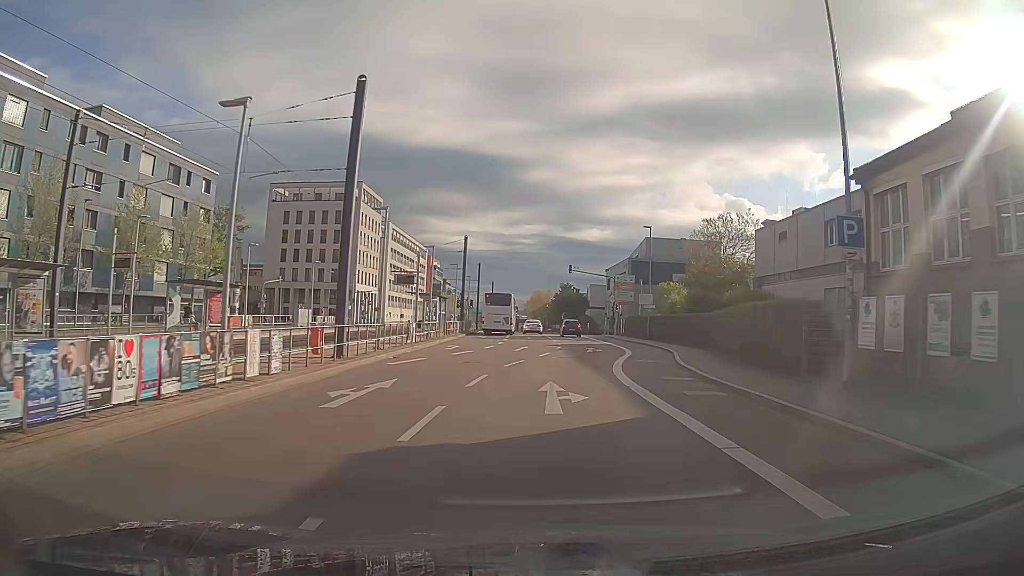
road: secondary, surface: asphalt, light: Day
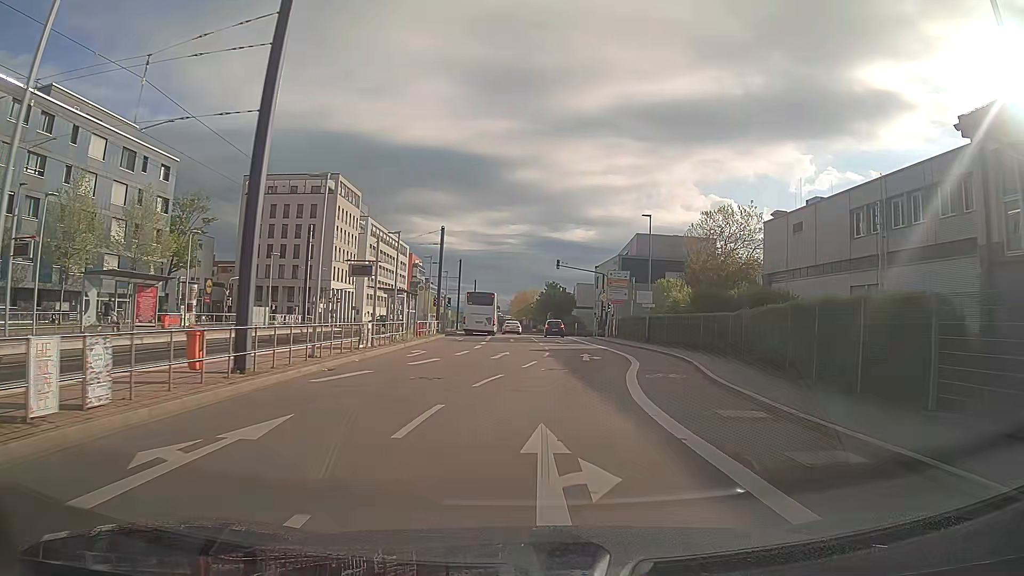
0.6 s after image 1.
(+0.1, +5.9) m; +2°
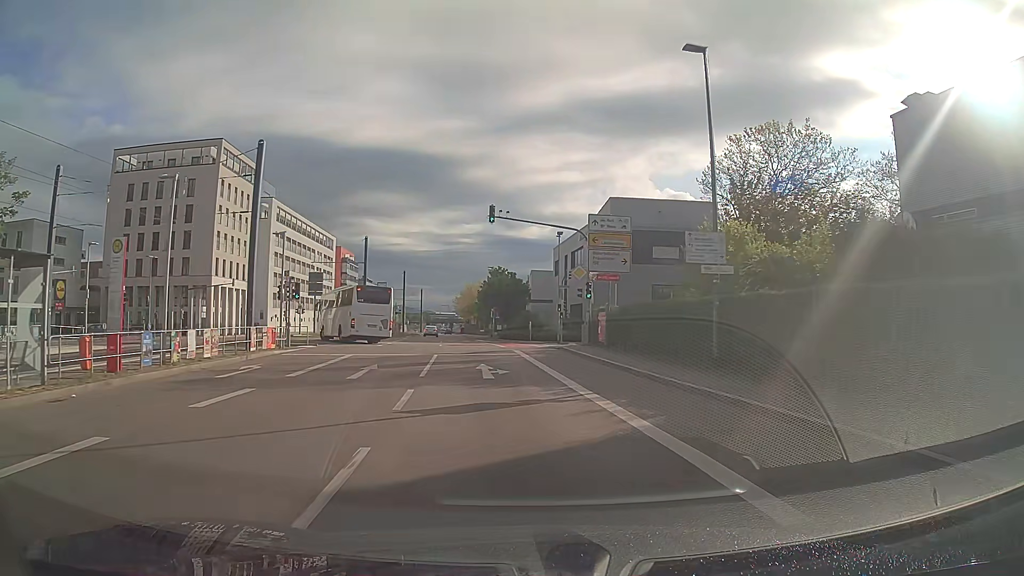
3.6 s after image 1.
(+2.0, +27.4) m; +3°
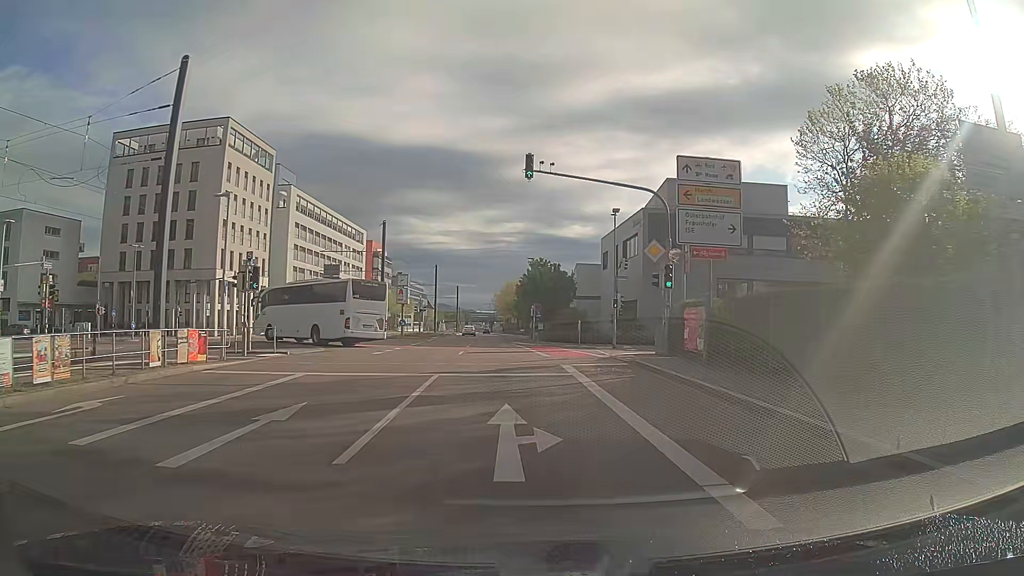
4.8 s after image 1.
(-0.3, +9.9) m; -3°
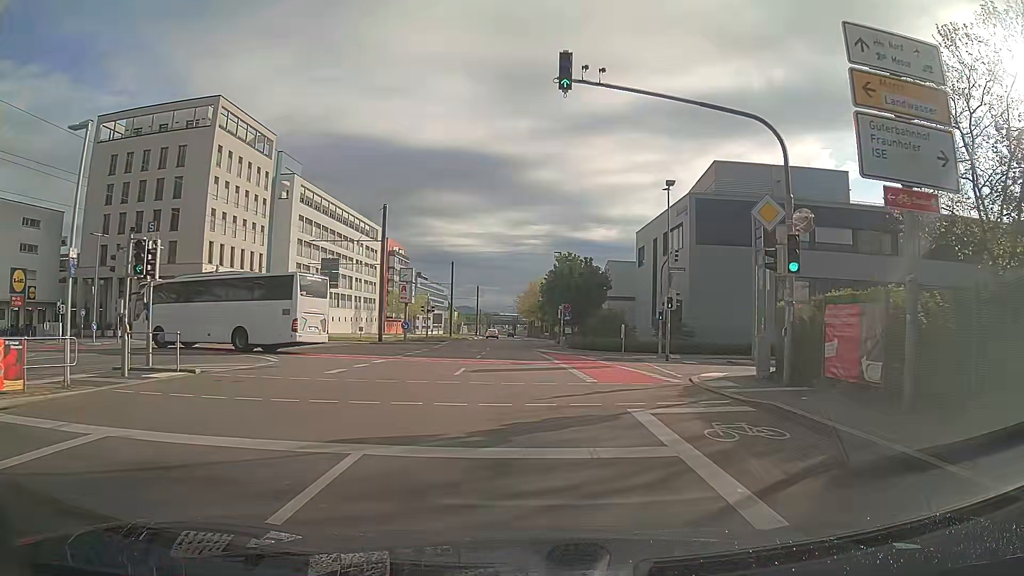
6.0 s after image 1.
(-0.2, +9.1) m; -2°
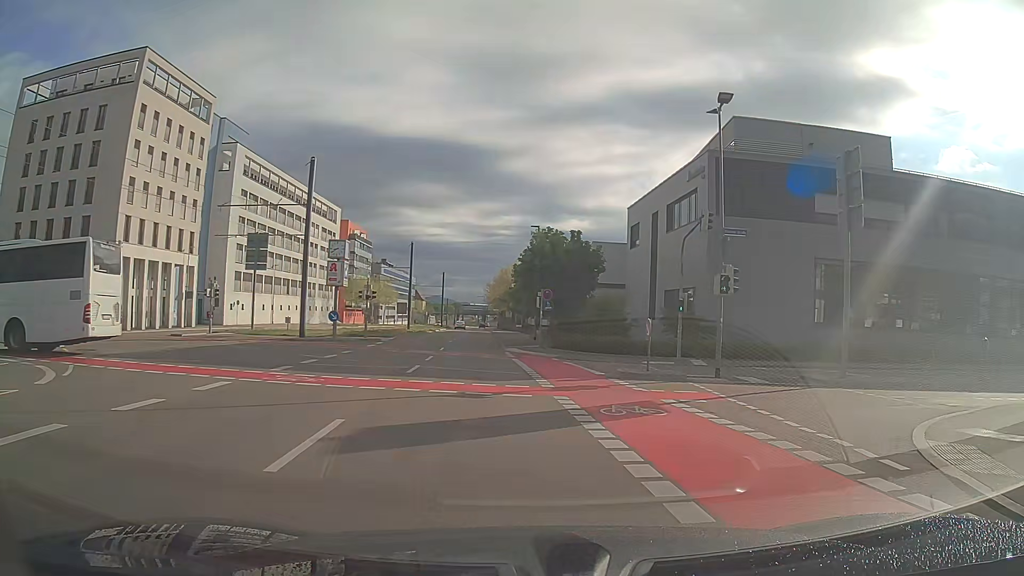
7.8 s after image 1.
(0.0, +11.8) m; +3°
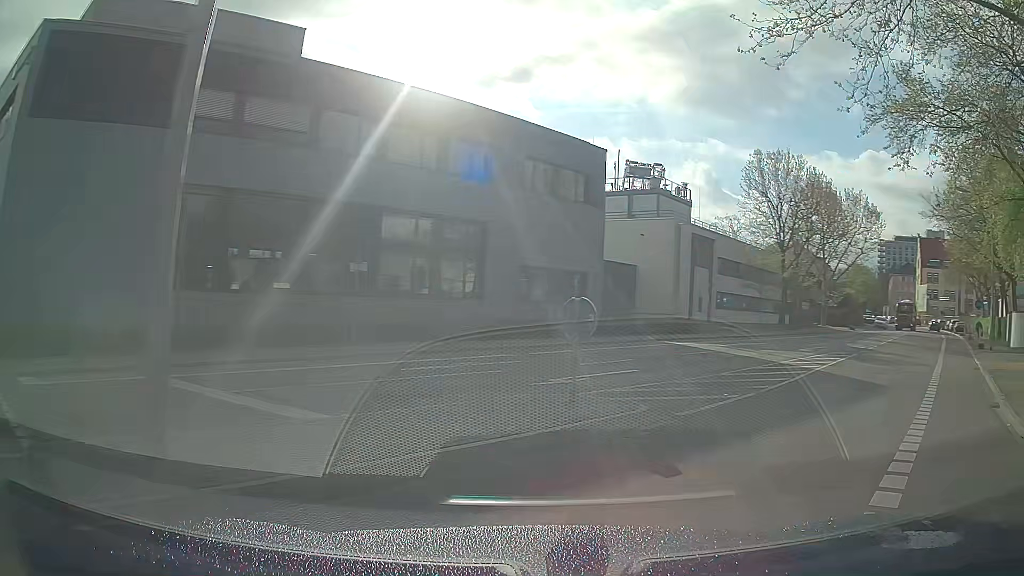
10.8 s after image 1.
(+5.9, +14.3) m; +53°
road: tertiary
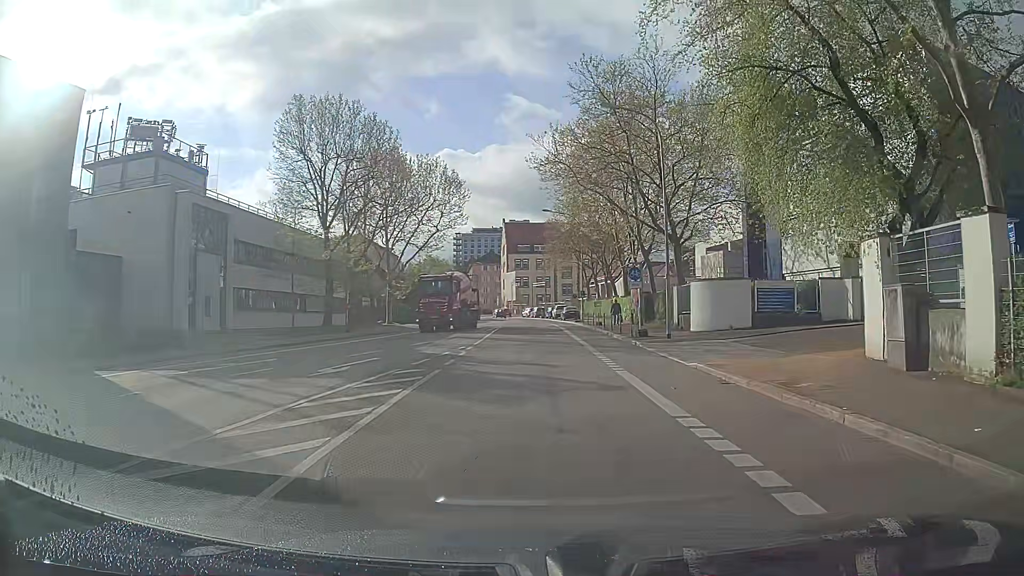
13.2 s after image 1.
(+6.2, +13.6) m; +37°
(0, +10) (0, +20) (0, +30) (0, +40) (0, +50) (0, +60) (-1, +70) (-1, +80) (-2, +90) (-4, +100) m
